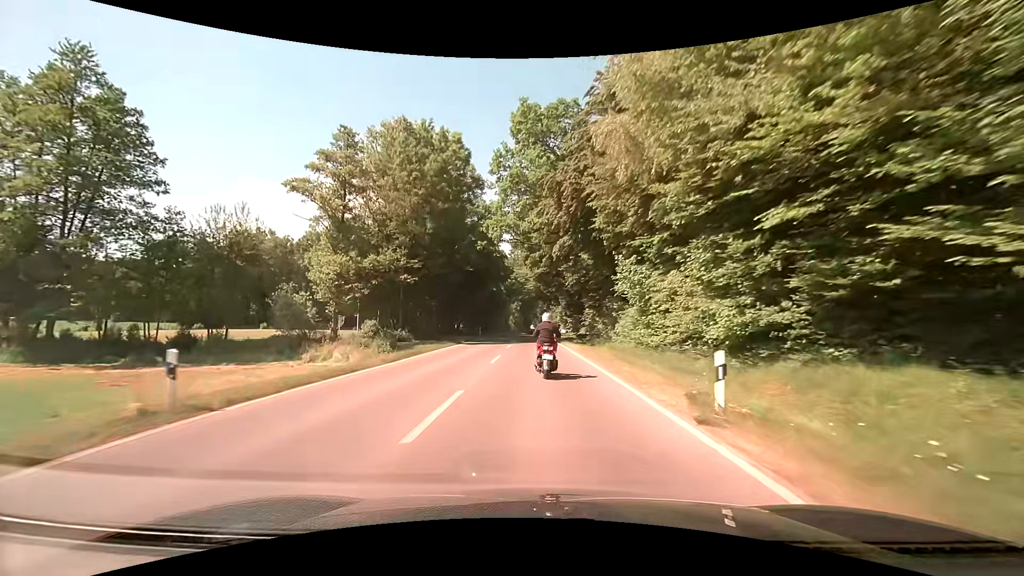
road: secondary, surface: asphalt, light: Day
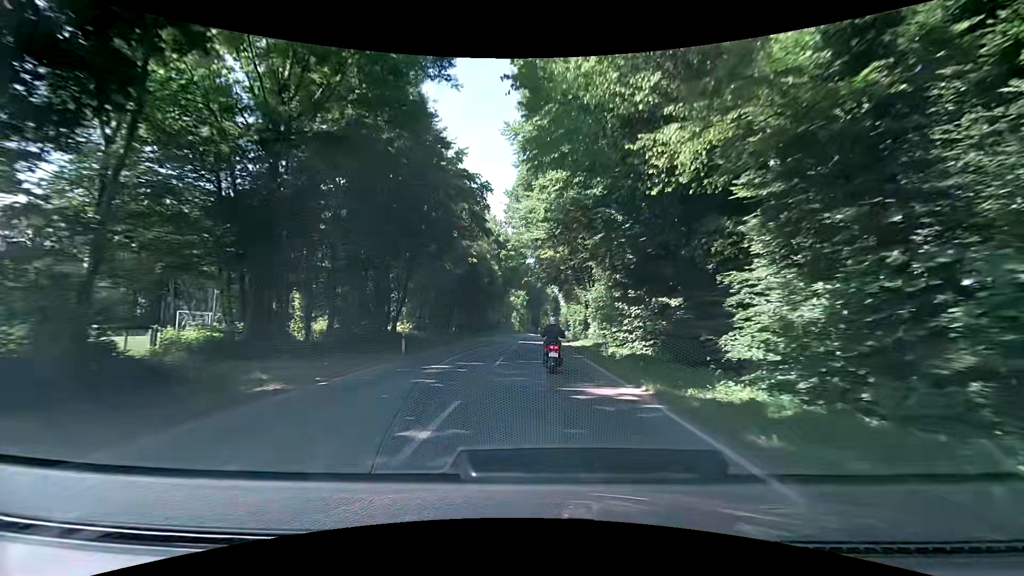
(+0.3, +37.1) m; 0°
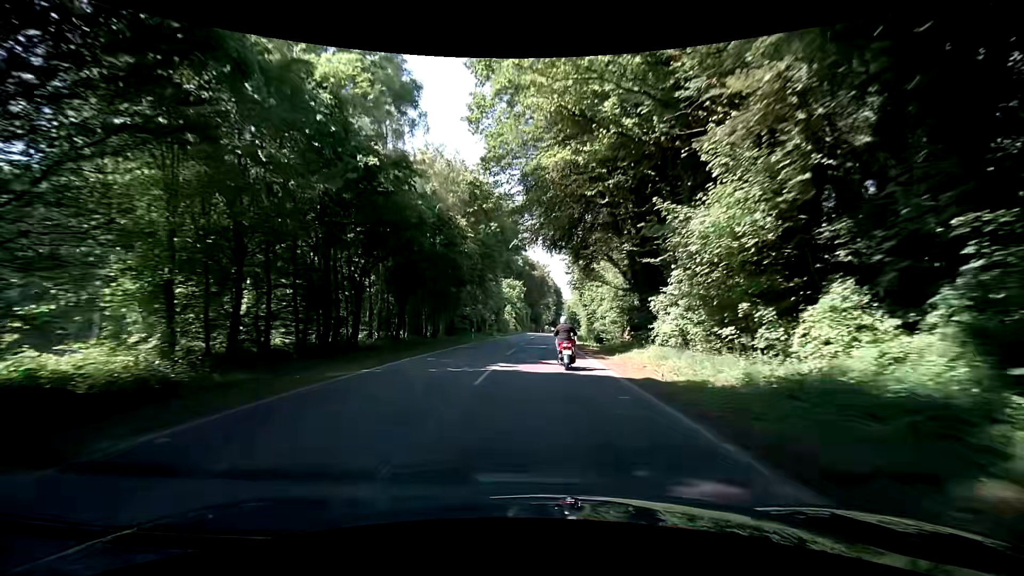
(-0.1, +29.7) m; 0°
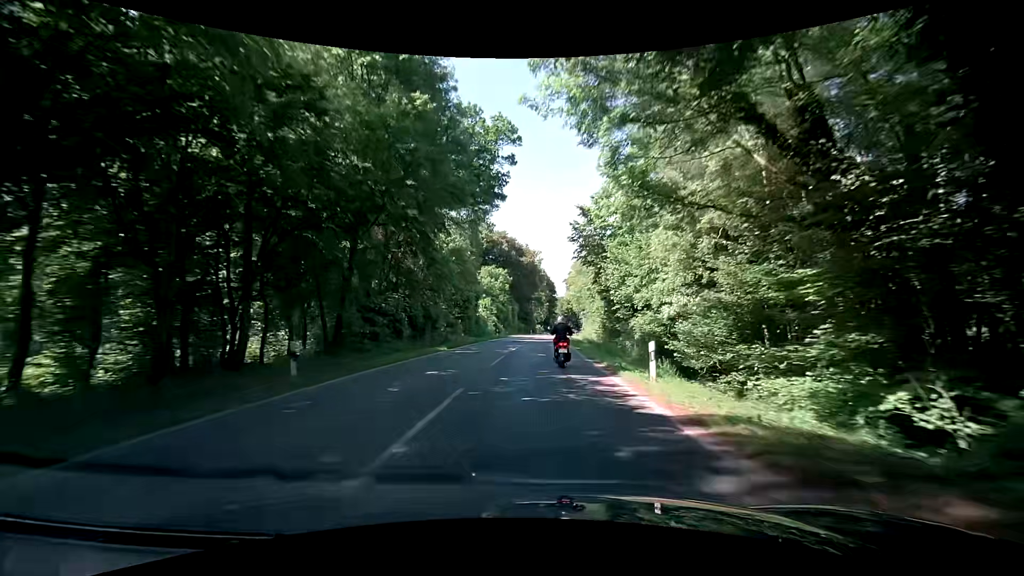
(+0.2, +30.5) m; -1°
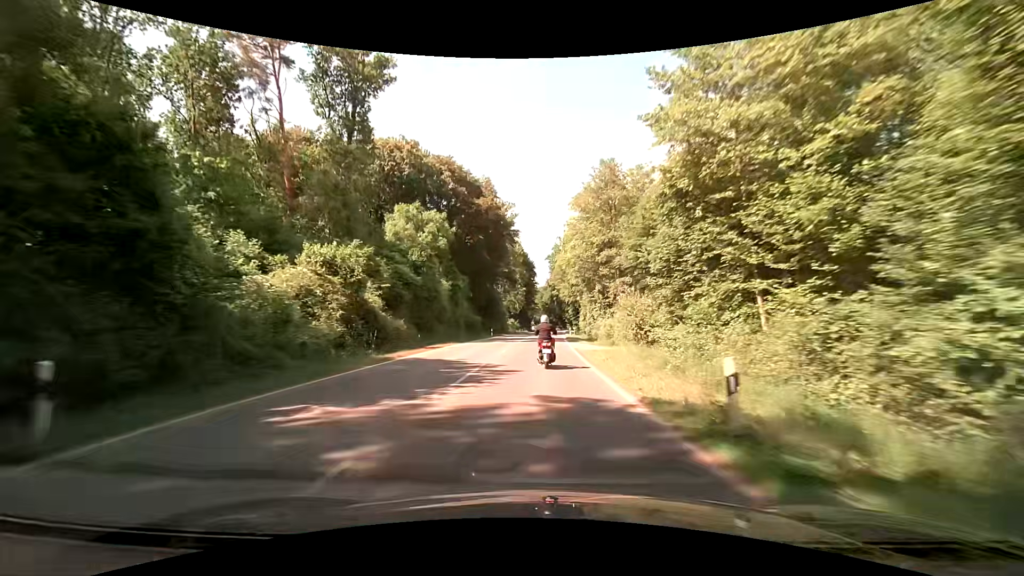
(+2.7, +53.7) m; +4°
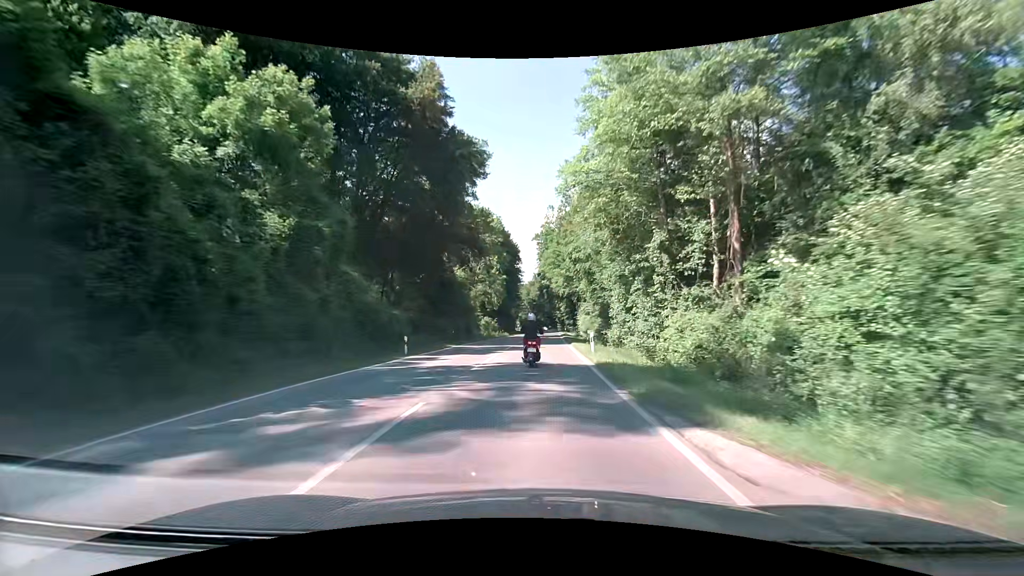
(+0.3, +32.3) m; +1°
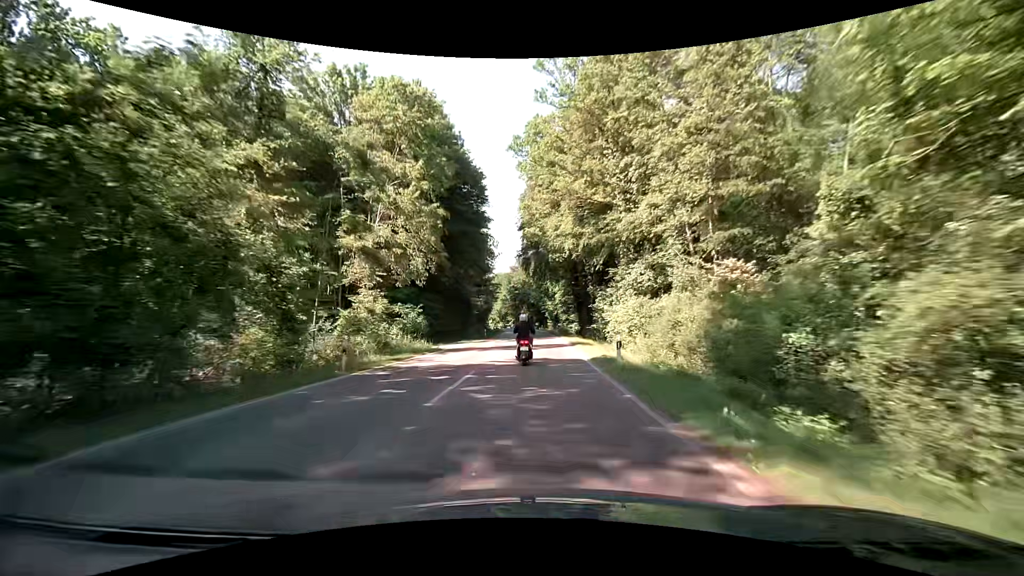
(+0.9, +54.1) m; +2°
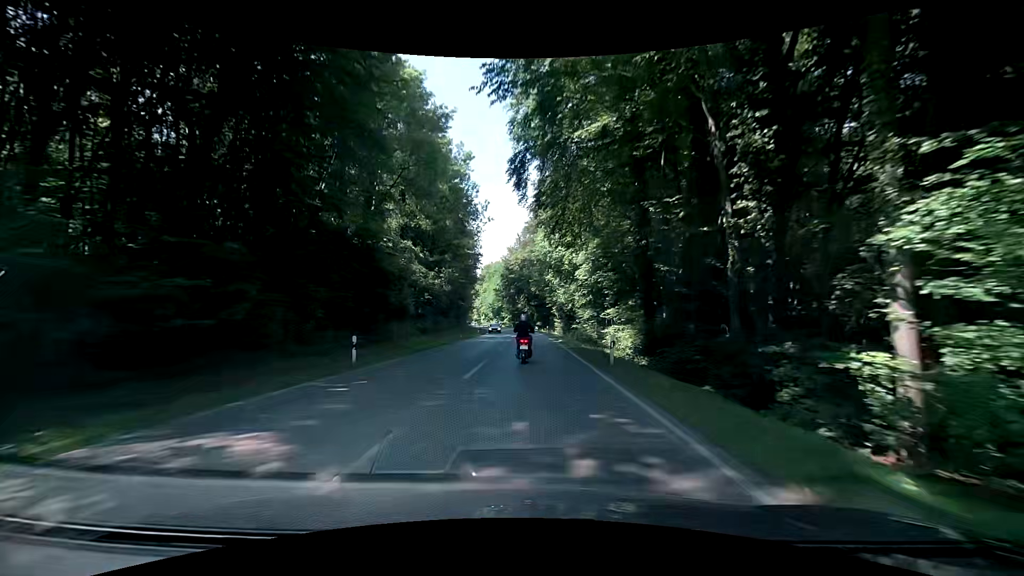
(+0.1, +44.0) m; 0°
(0, +10) (0, +20) (0, +30) (0, +40) (-1, +50) (-1, +60) (-2, +70) (-3, +80) (-4, +90) (-5, +100) m
